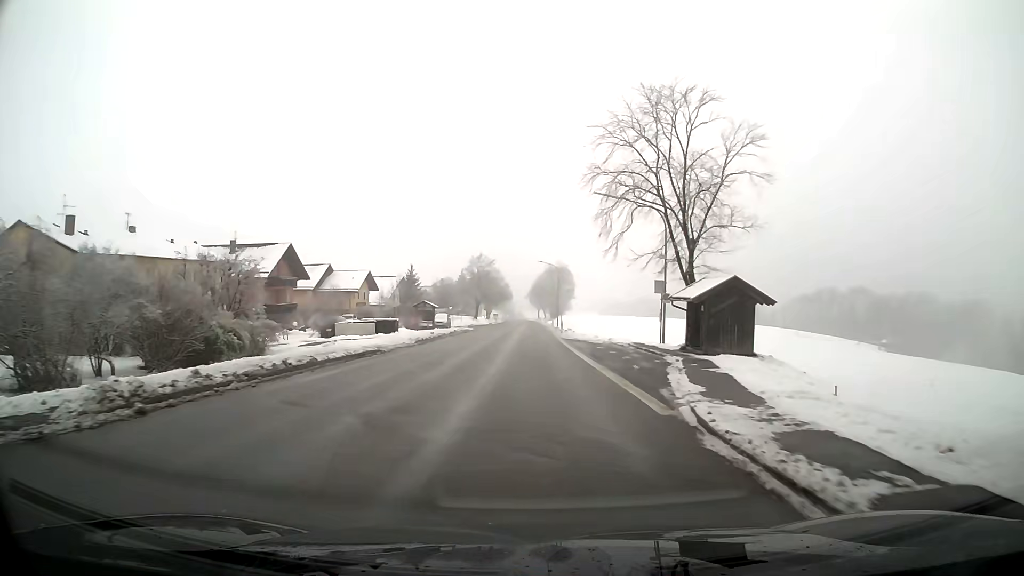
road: primary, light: Day
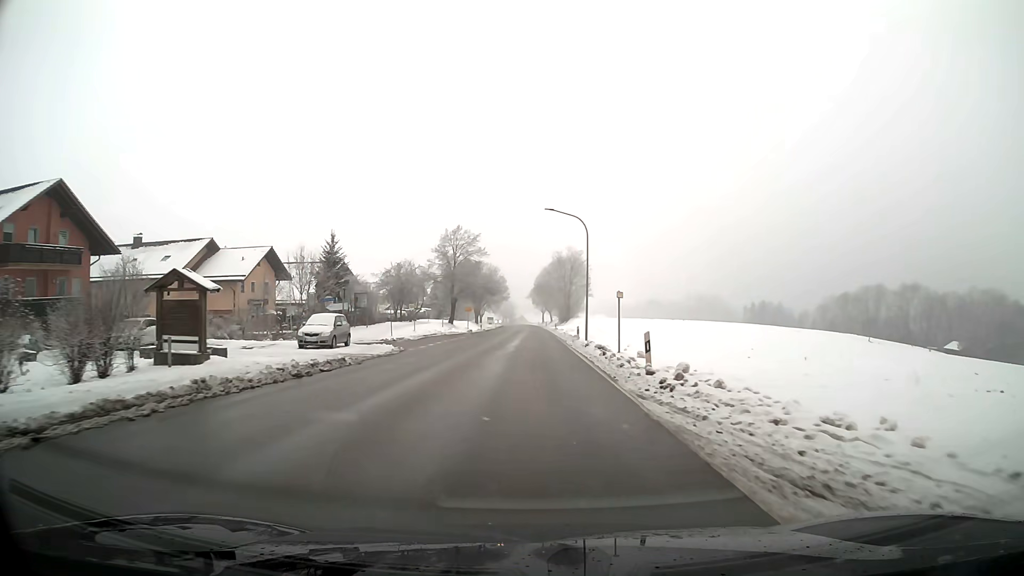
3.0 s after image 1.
(-0.1, +41.0) m; 0°
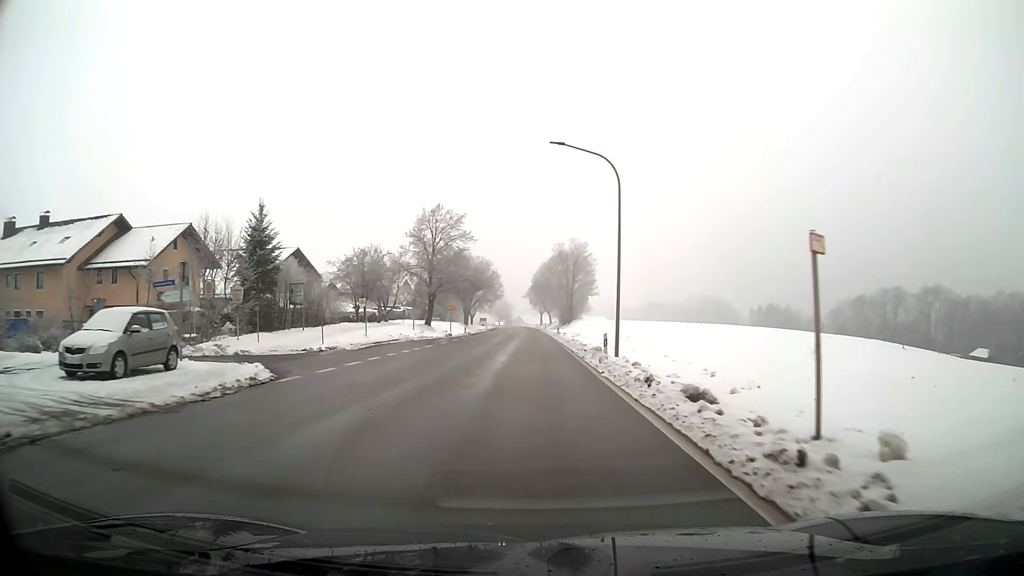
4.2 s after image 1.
(0.0, +16.2) m; 0°
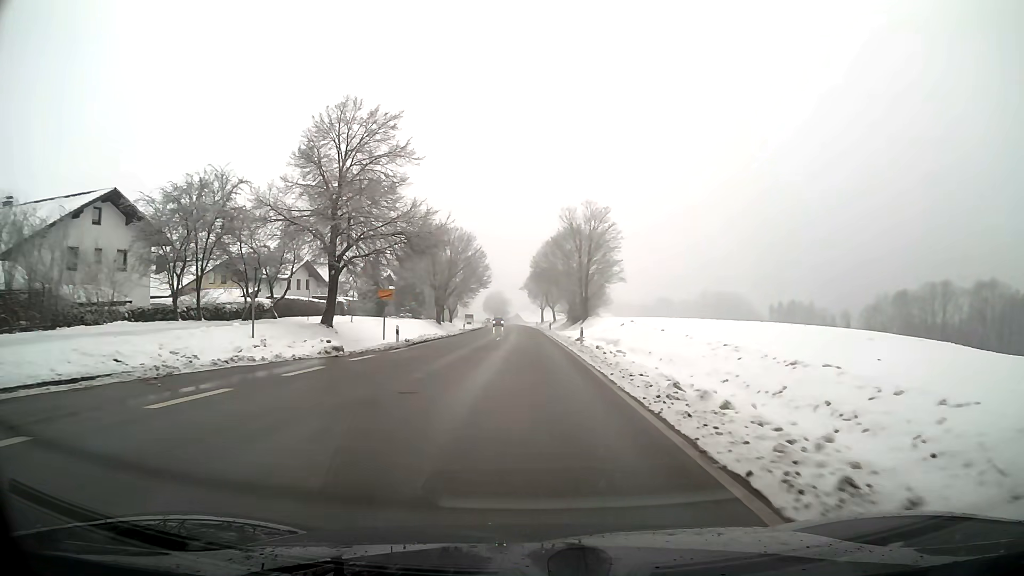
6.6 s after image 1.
(0.0, +32.7) m; 0°
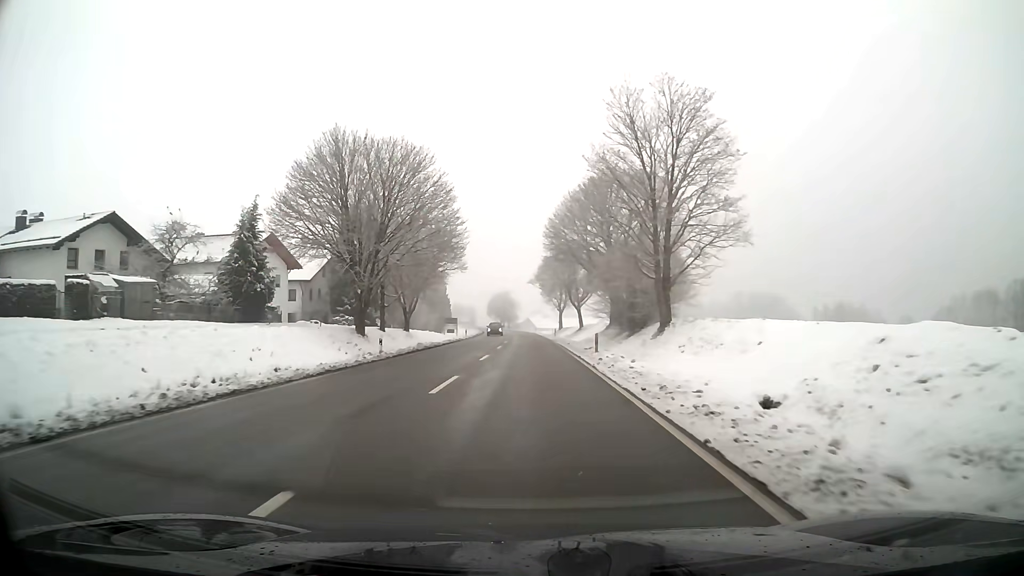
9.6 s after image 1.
(-0.4, +42.7) m; -1°
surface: asphalt
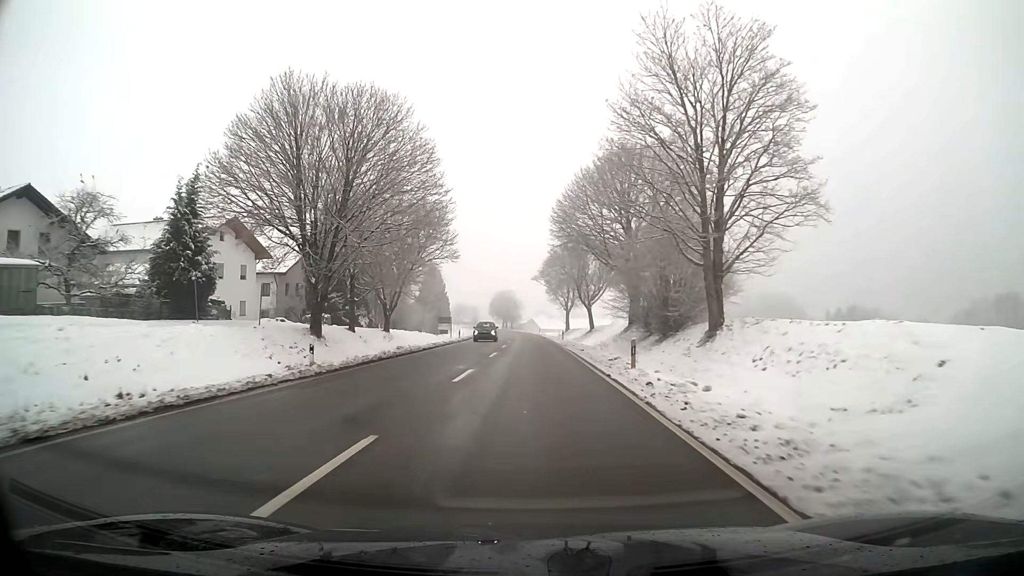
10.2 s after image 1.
(0.0, +9.5) m; 0°
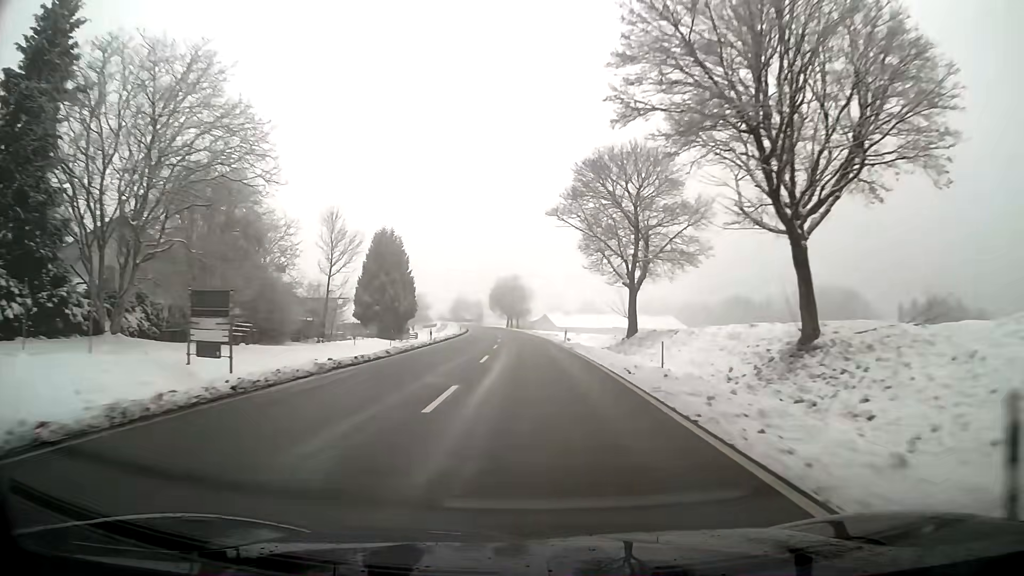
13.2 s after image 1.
(-0.3, +55.4) m; -1°
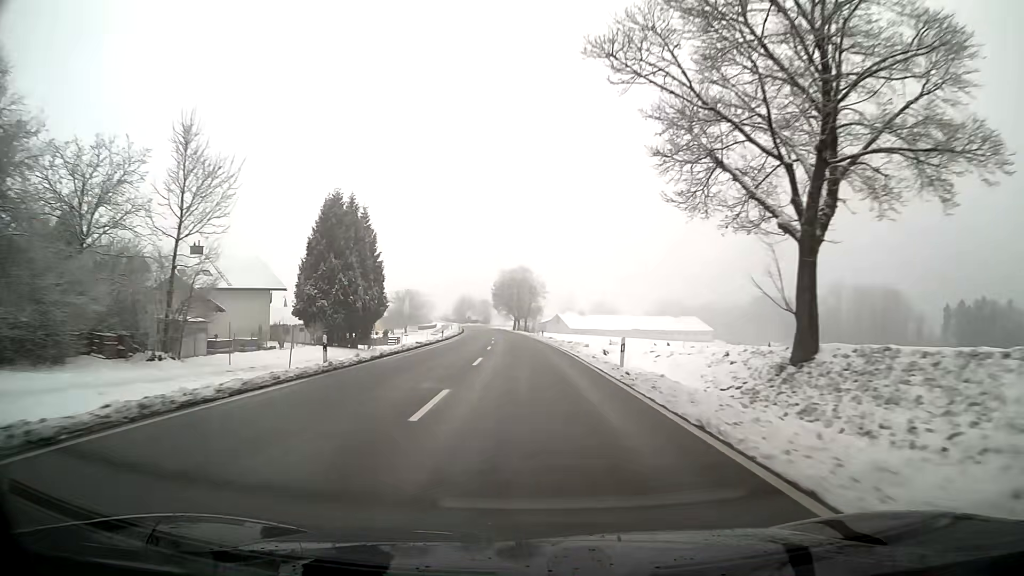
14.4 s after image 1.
(-0.2, +25.3) m; -1°
